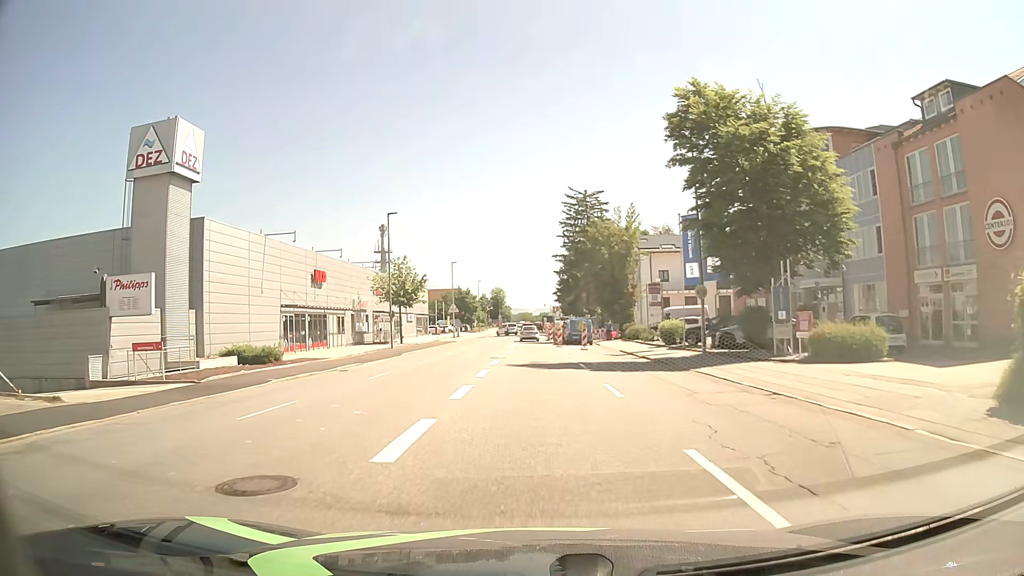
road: tertiary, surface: asphalt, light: Day
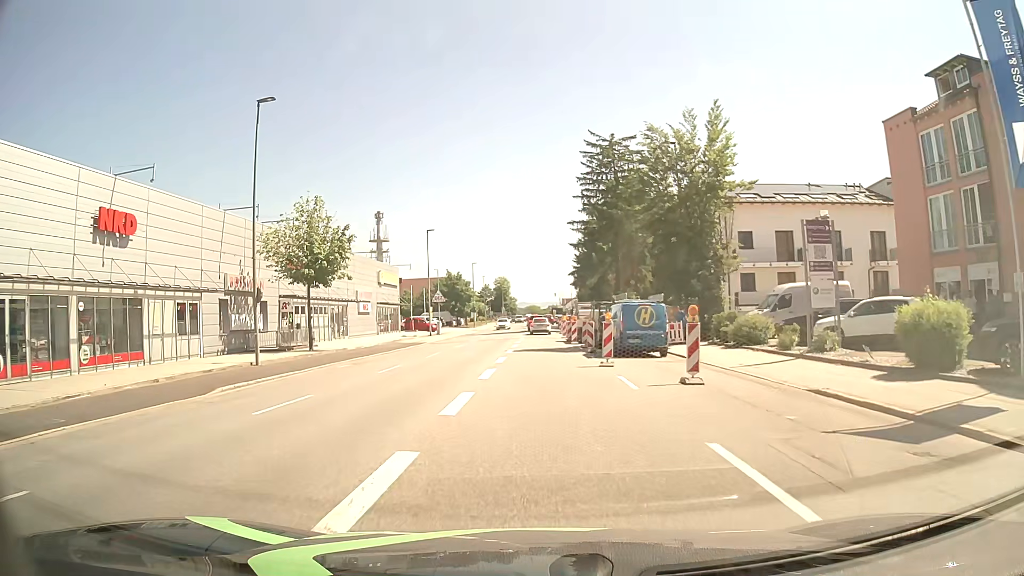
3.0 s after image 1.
(-0.3, +26.7) m; -1°
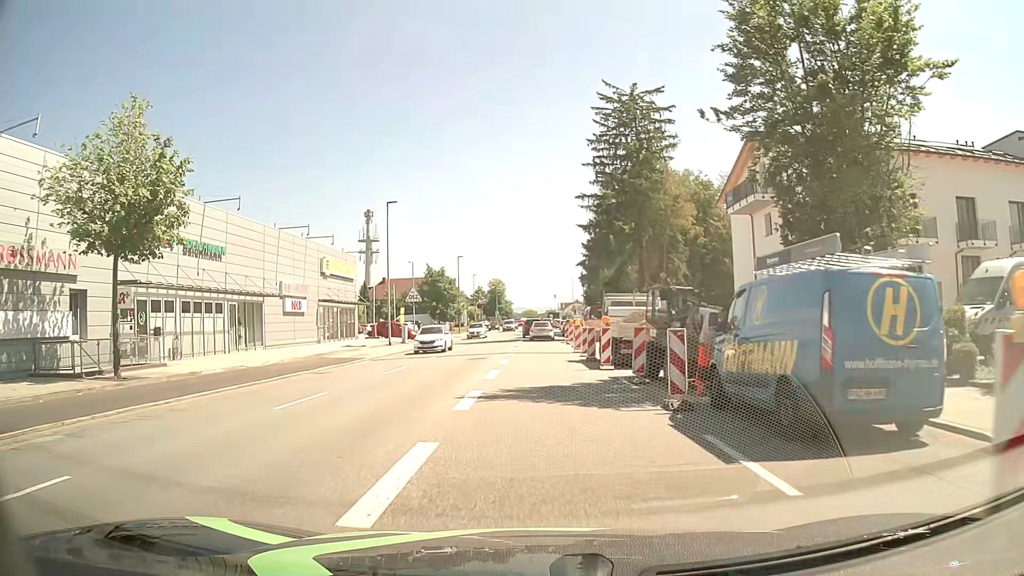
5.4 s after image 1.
(+0.1, +17.3) m; 0°
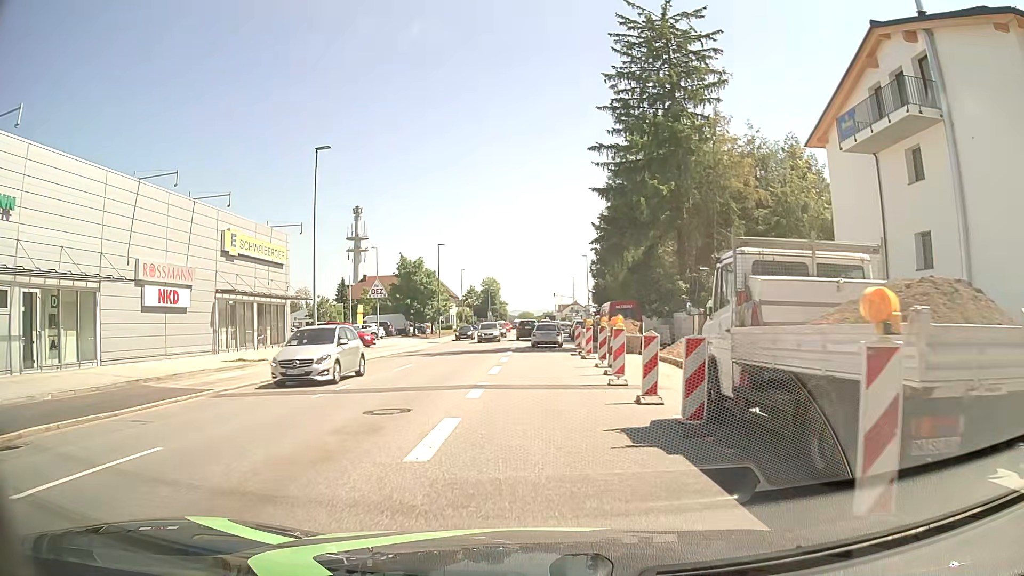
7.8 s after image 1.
(+0.1, +15.9) m; 0°
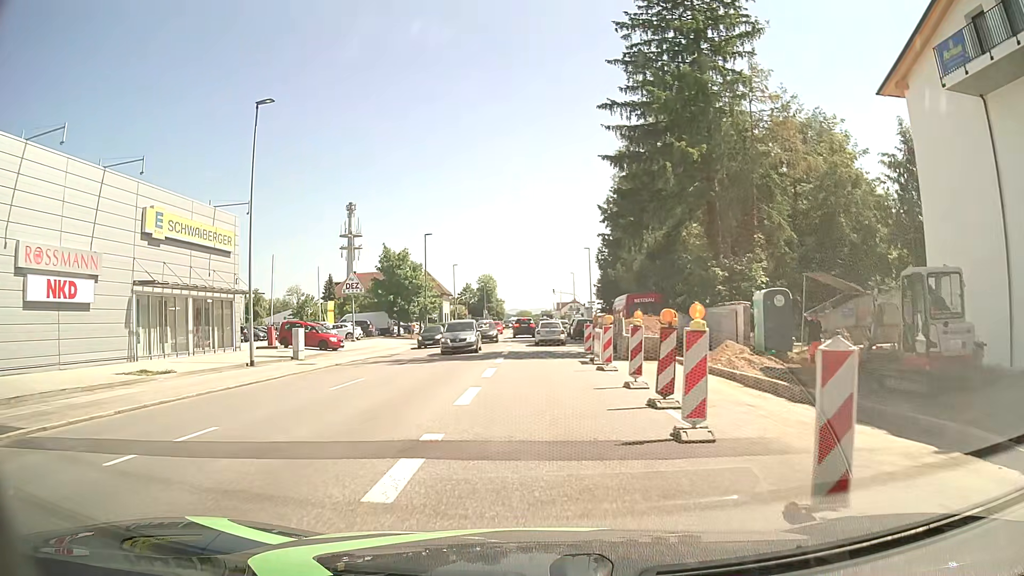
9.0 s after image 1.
(0.0, +7.5) m; +1°
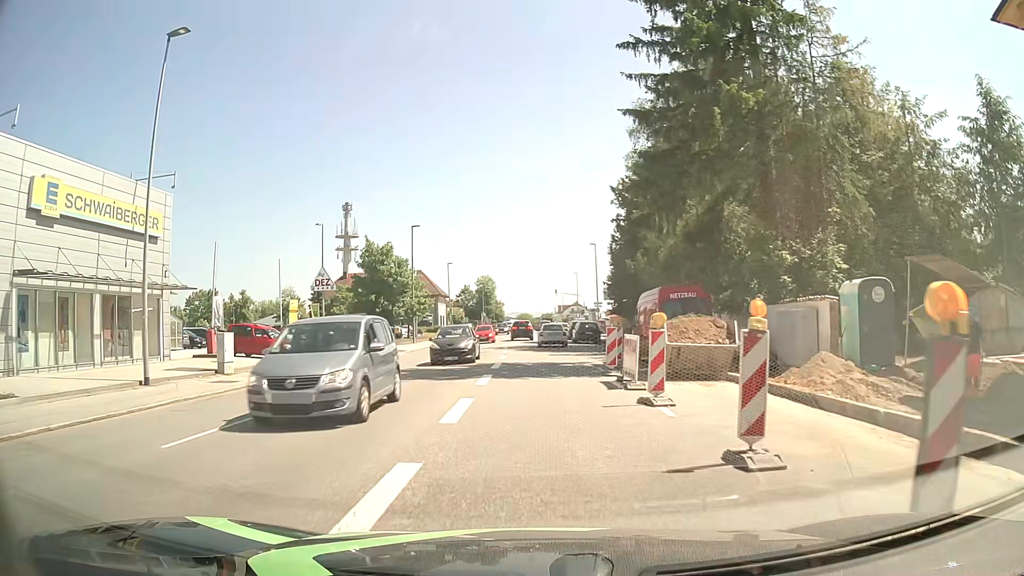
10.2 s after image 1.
(-0.1, +7.7) m; 0°
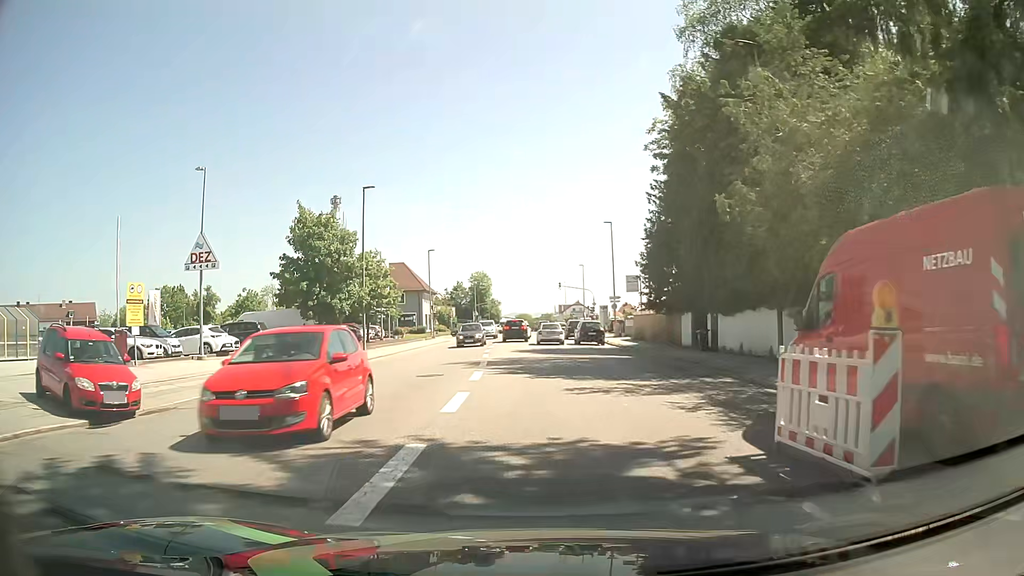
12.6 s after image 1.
(0.0, +17.1) m; 0°
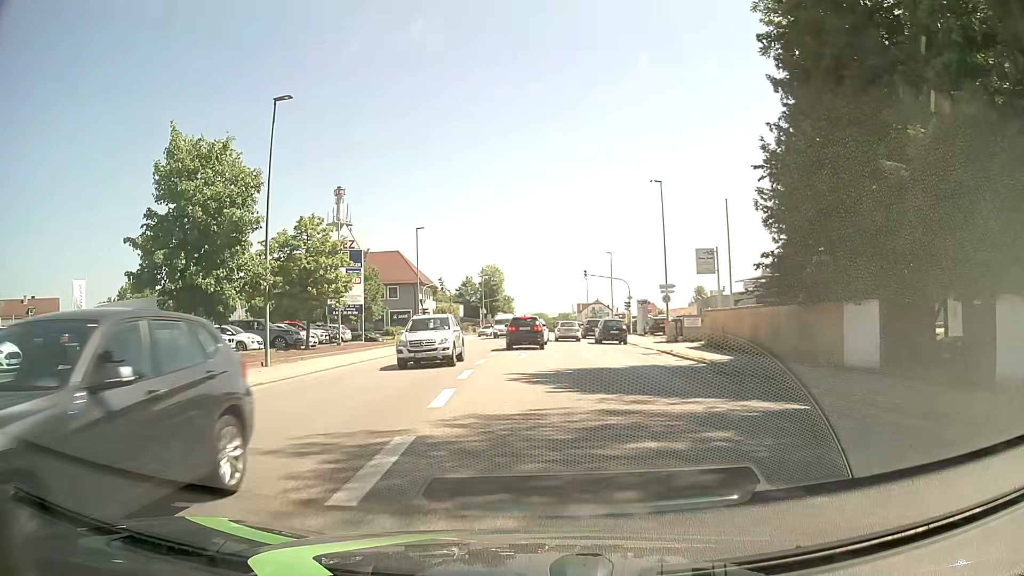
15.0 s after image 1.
(-0.2, +17.6) m; -2°
